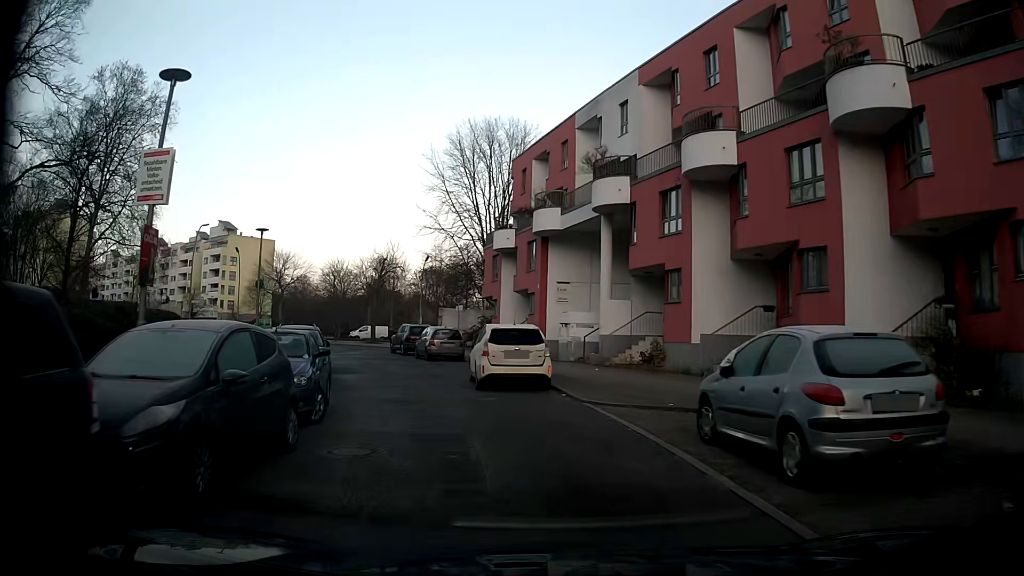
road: residential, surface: asphalt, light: Day
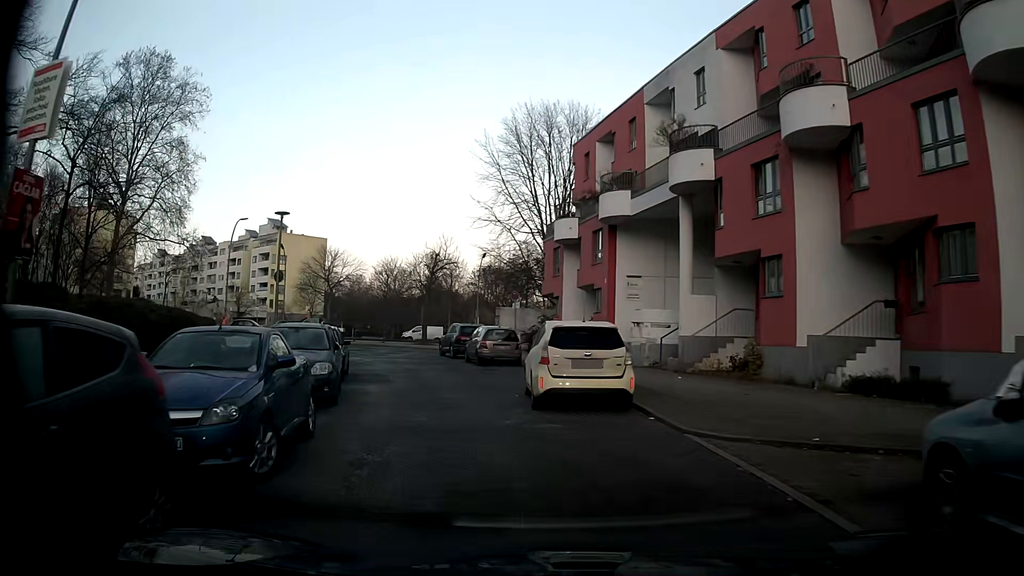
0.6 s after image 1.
(-0.1, +4.1) m; -4°
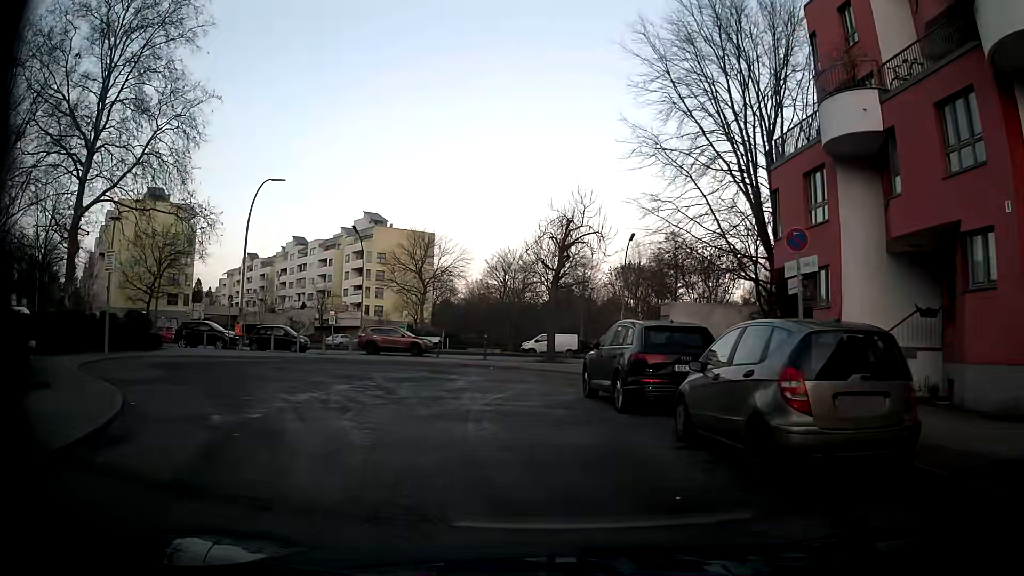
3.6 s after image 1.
(-3.3, +20.1) m; -11°
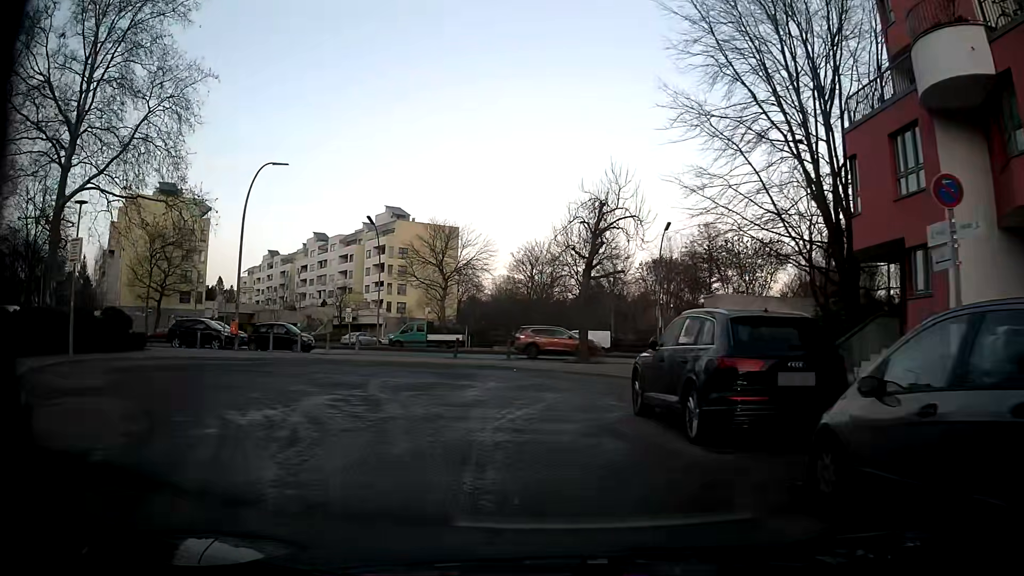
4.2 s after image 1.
(-0.1, +4.0) m; -3°
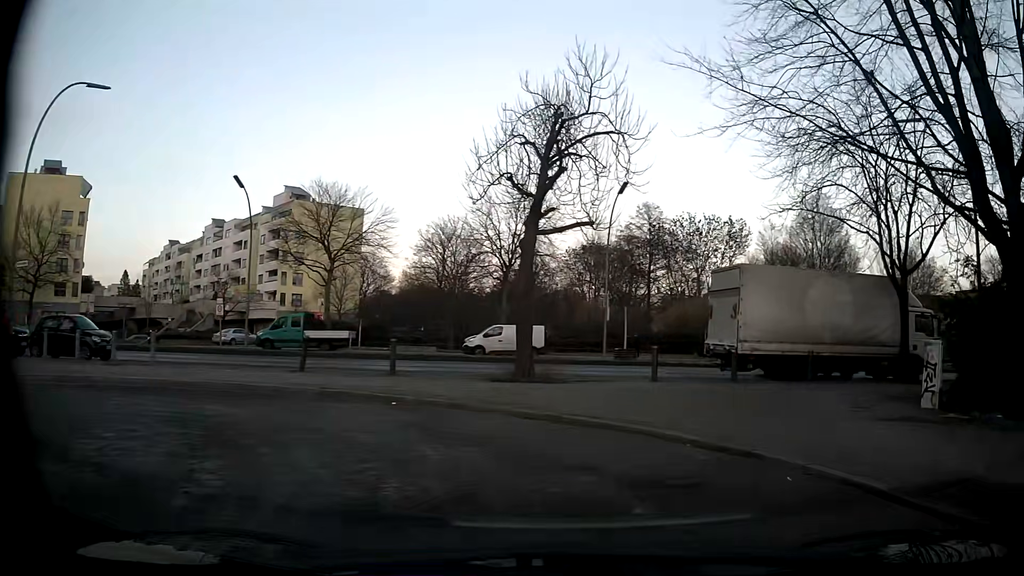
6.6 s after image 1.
(-0.3, +12.8) m; +7°
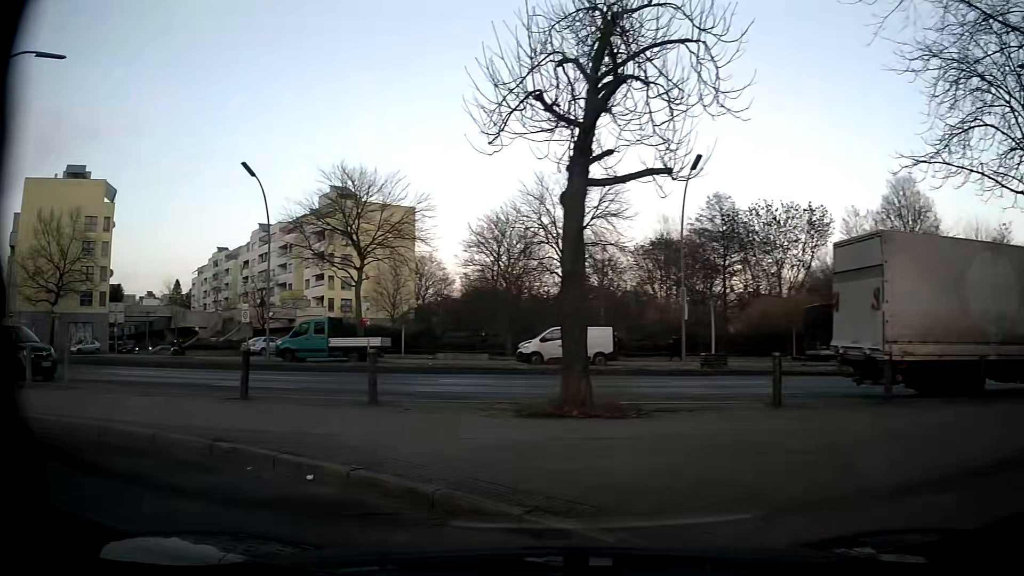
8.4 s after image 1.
(+0.4, +6.2) m; -5°
